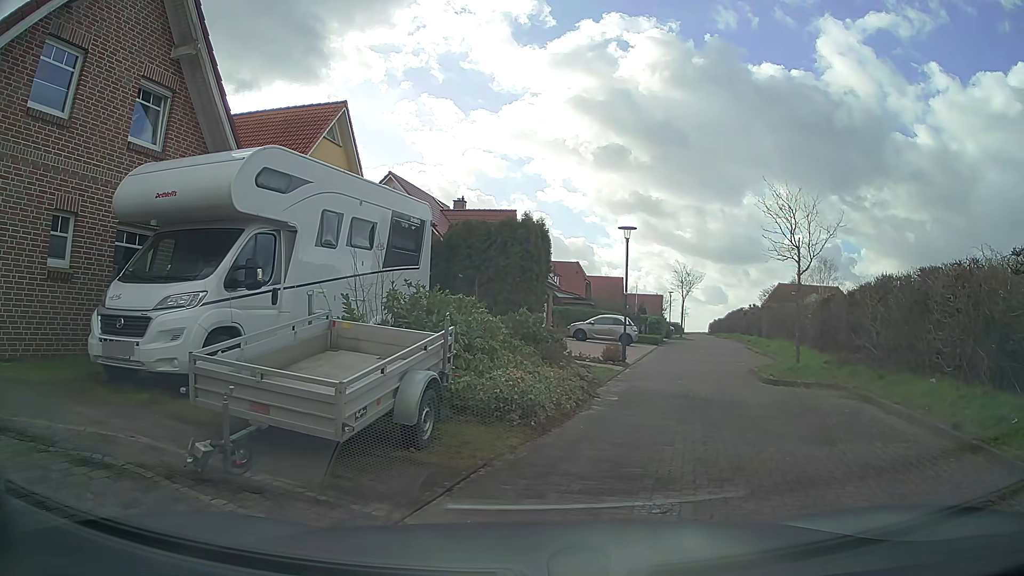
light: Day
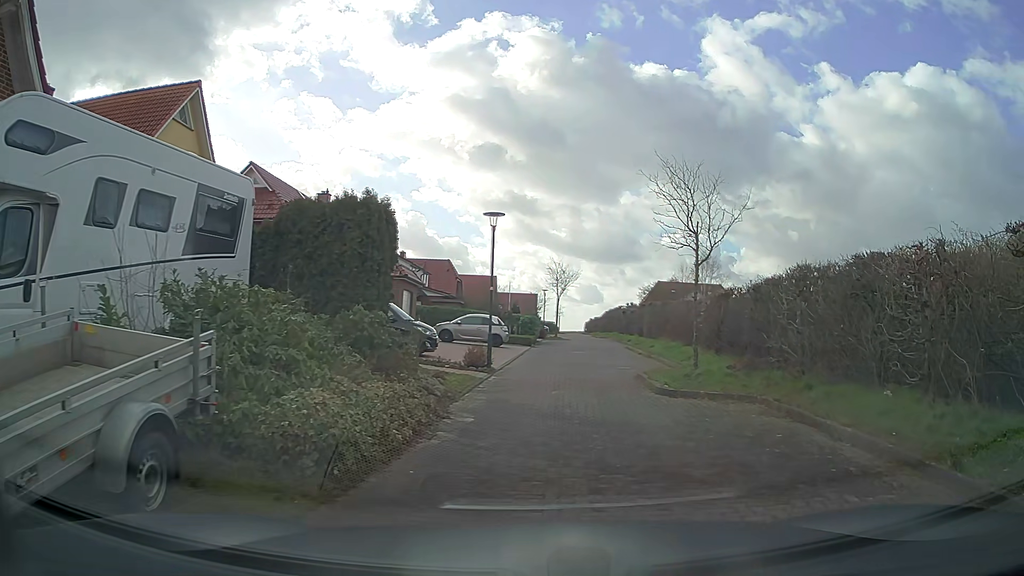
(+0.2, +2.7) m; +9°
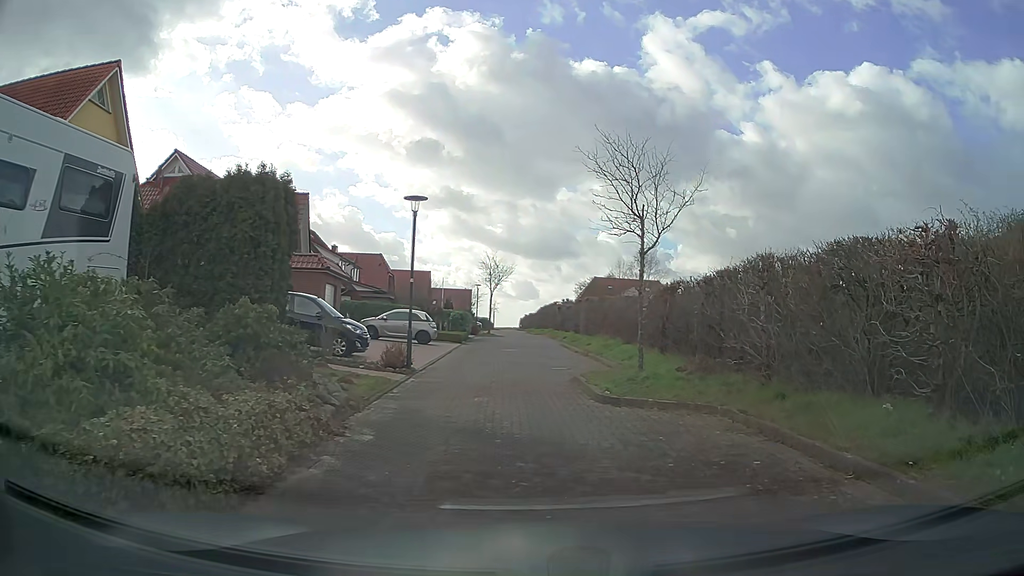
(+0.1, +1.8) m; +5°
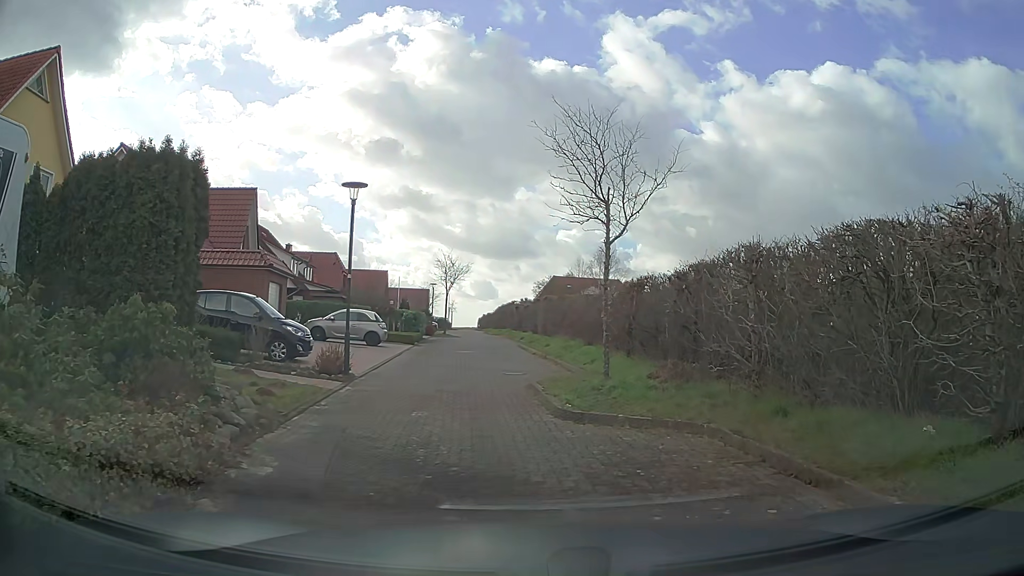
(+0.1, +1.6) m; +4°
